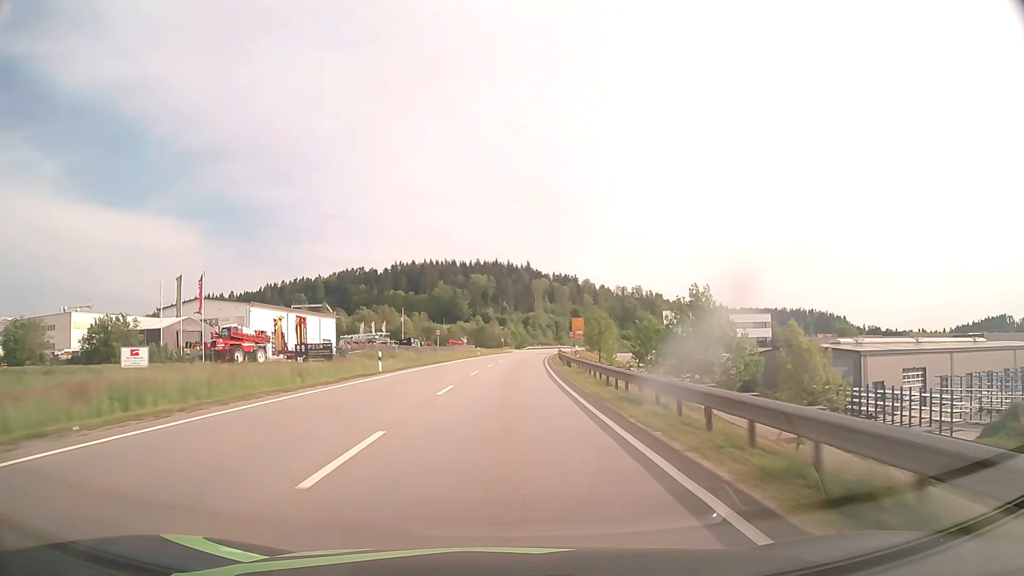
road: primary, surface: asphalt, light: Day
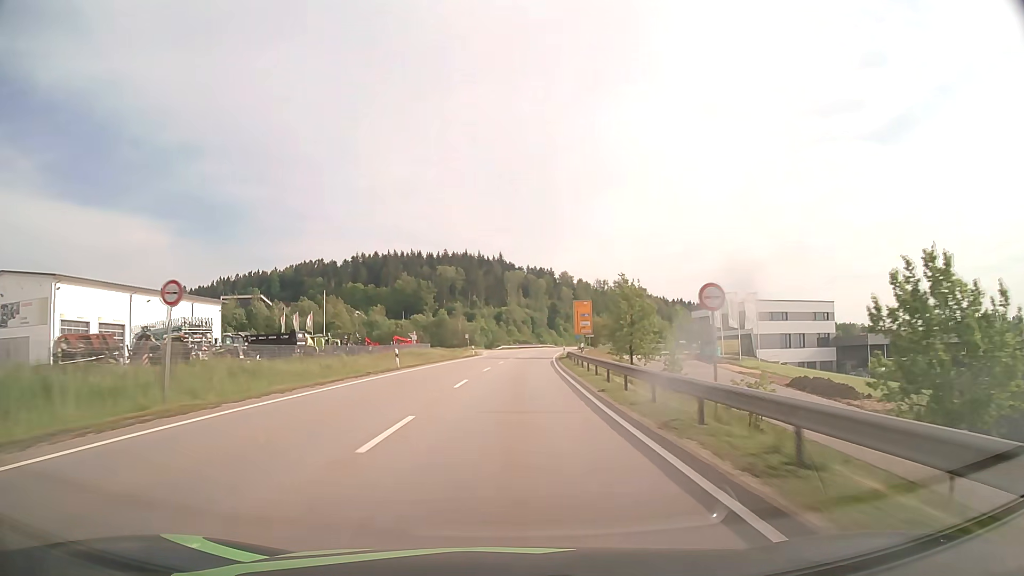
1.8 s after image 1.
(+0.9, +46.0) m; +2°
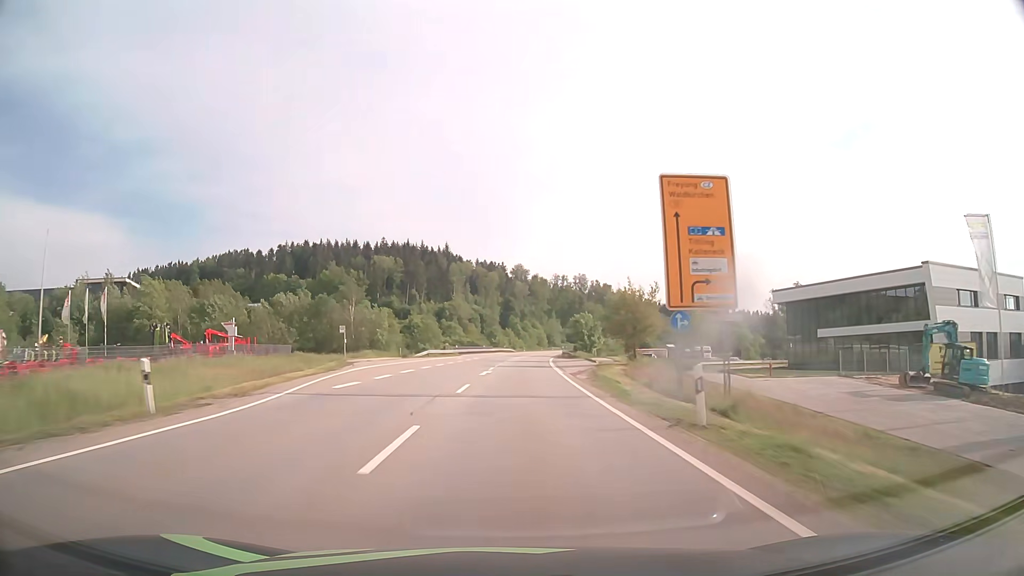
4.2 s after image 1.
(+2.1, +61.4) m; +4°
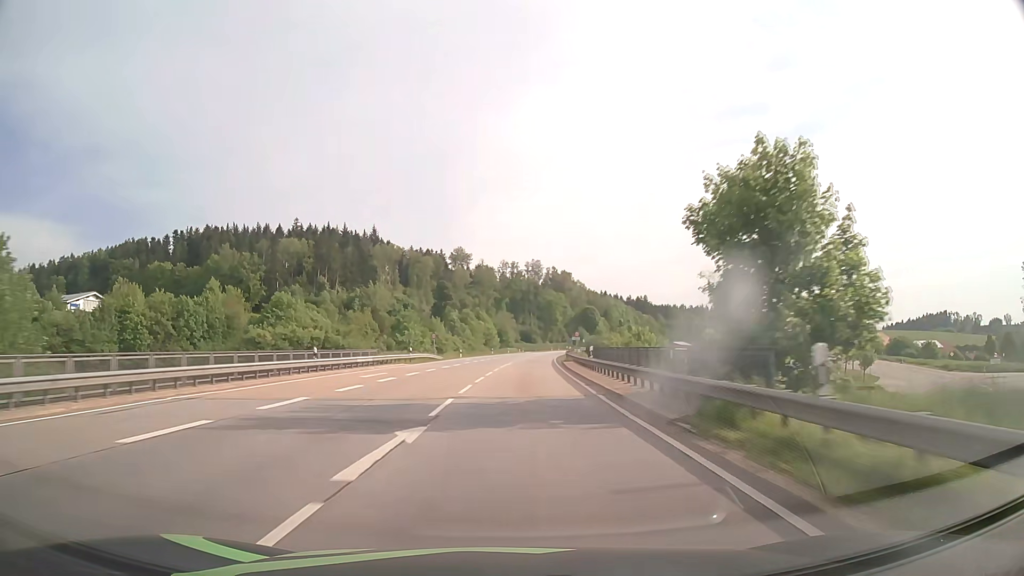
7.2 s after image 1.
(+3.3, +77.5) m; +5°
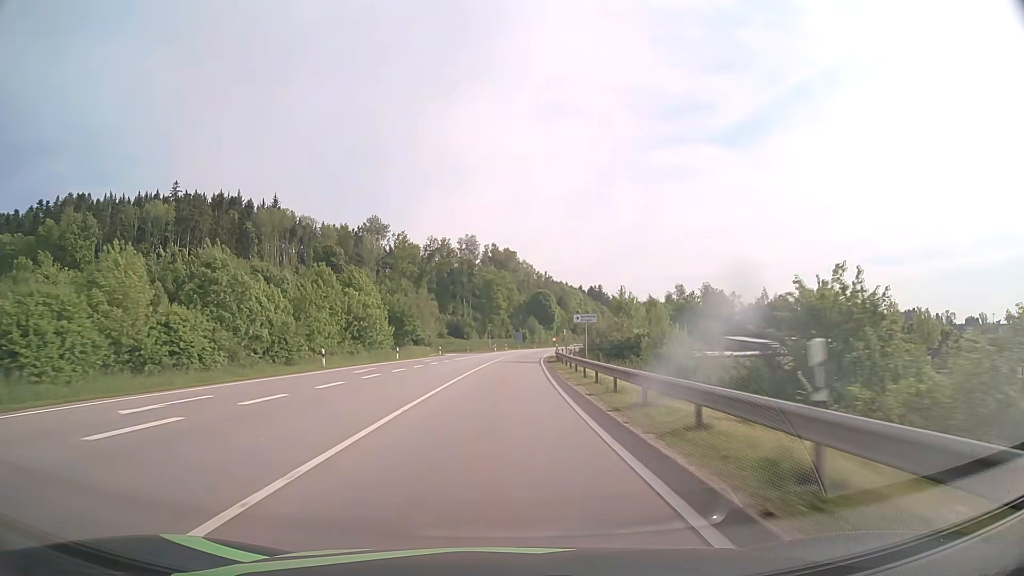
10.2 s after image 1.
(+4.1, +78.0) m; +5°
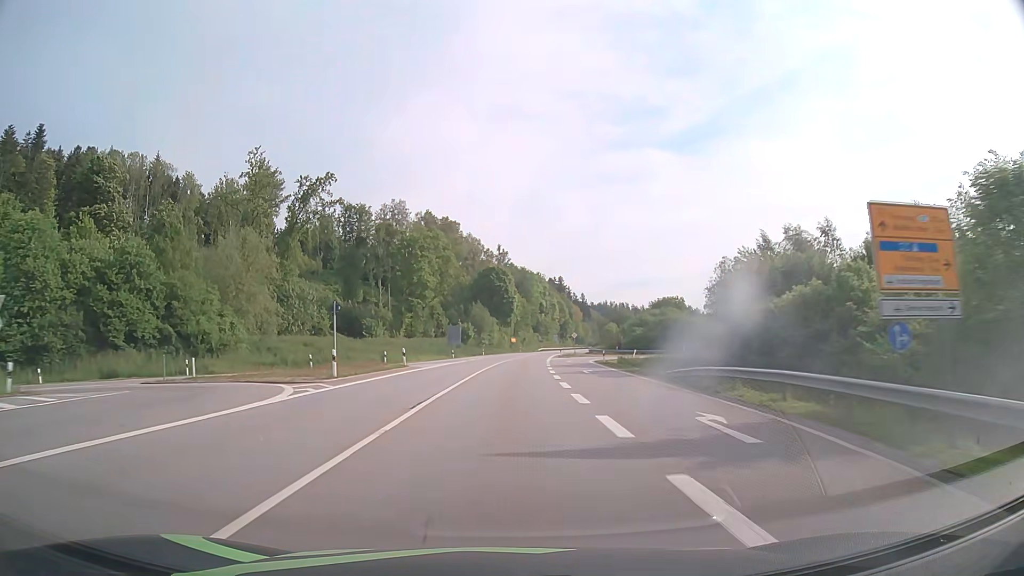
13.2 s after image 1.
(+2.7, +78.6) m; +4°
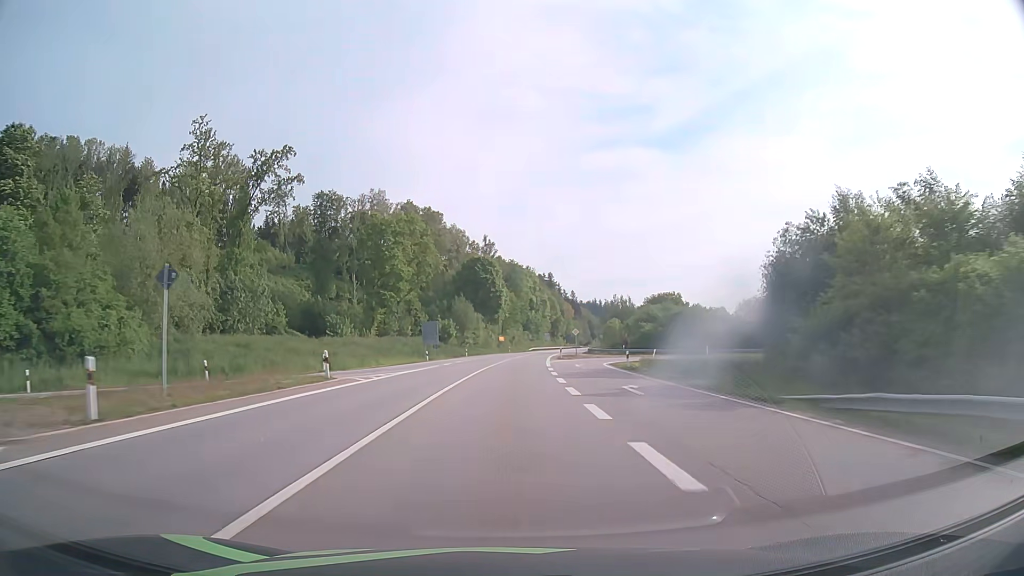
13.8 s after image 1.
(+0.2, +15.8) m; +1°
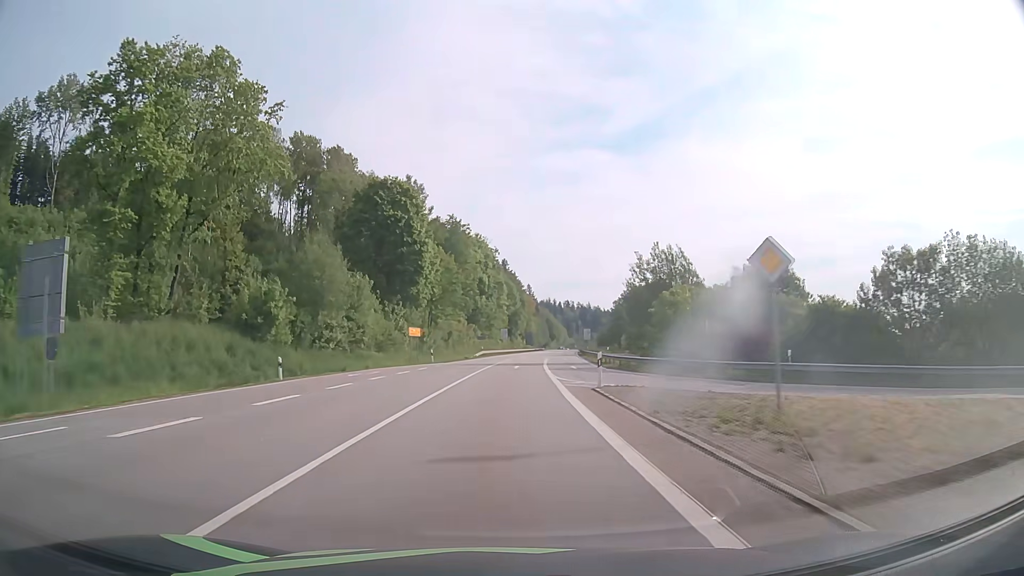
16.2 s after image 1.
(+2.3, +63.7) m; +4°
(0, +10) (0, +20) (+1, +30) (+1, +40) (+2, +50) (+2, +60) (+3, +70) (+4, +80) (+5, +90) (+7, +100) m
